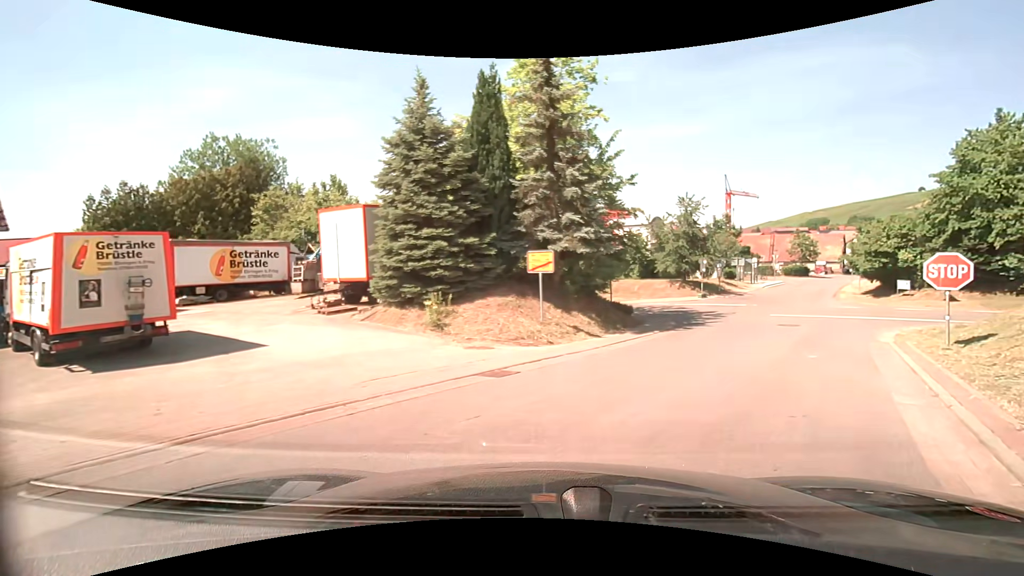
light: Day
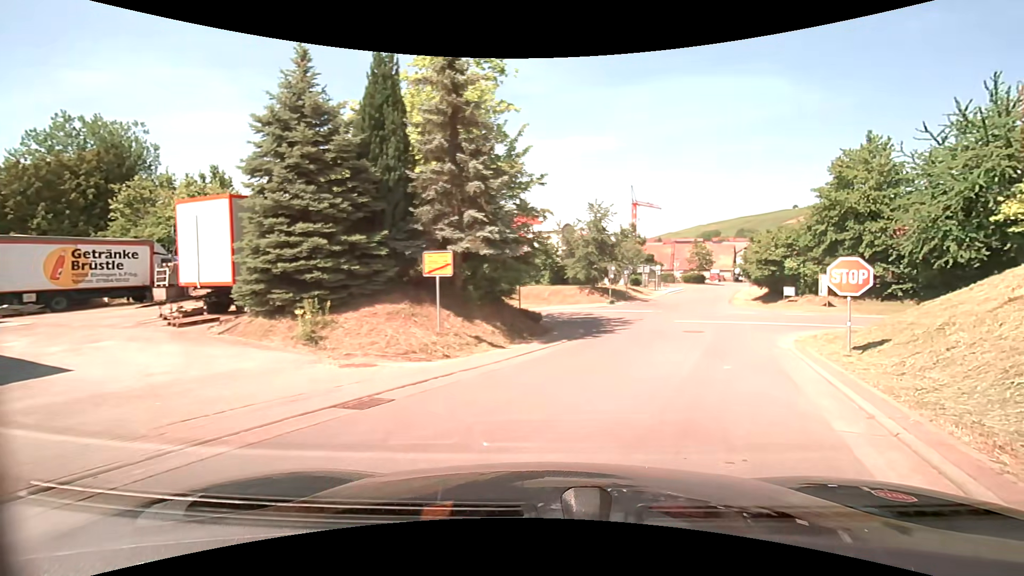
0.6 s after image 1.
(+0.2, +1.9) m; +10°
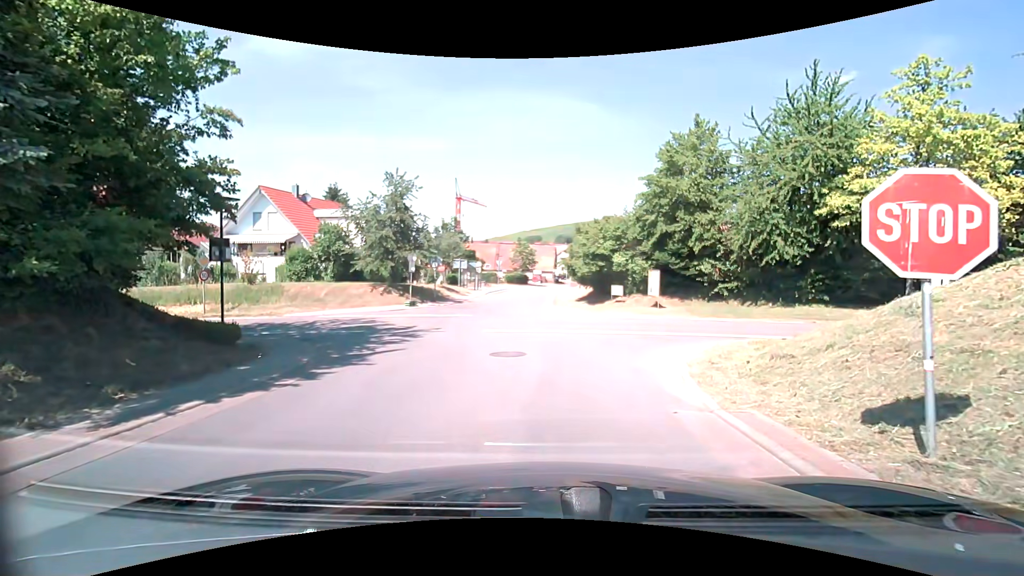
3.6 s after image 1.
(+2.3, +9.7) m; +18°
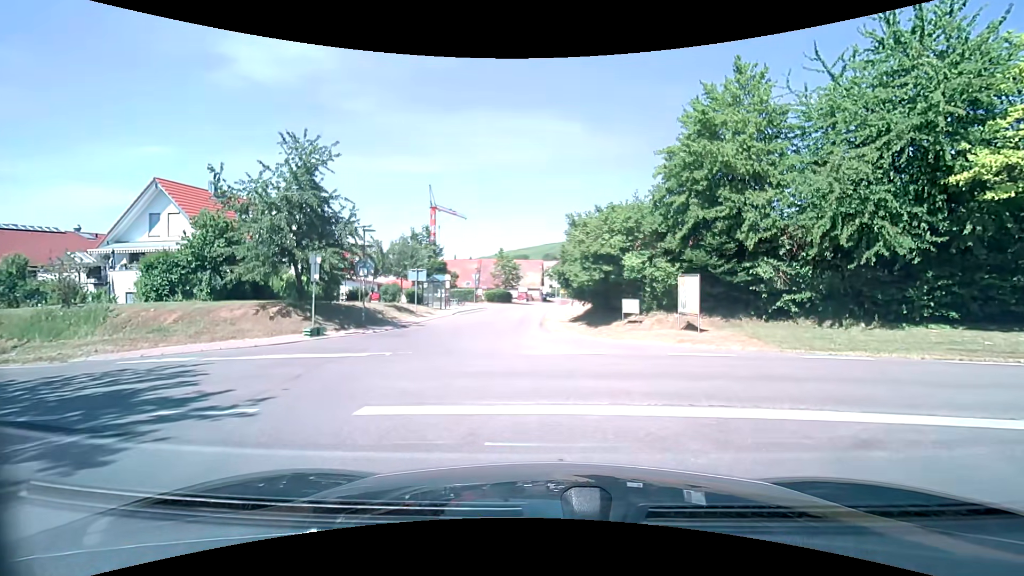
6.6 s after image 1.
(+0.3, +10.6) m; +2°
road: residential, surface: asphalt
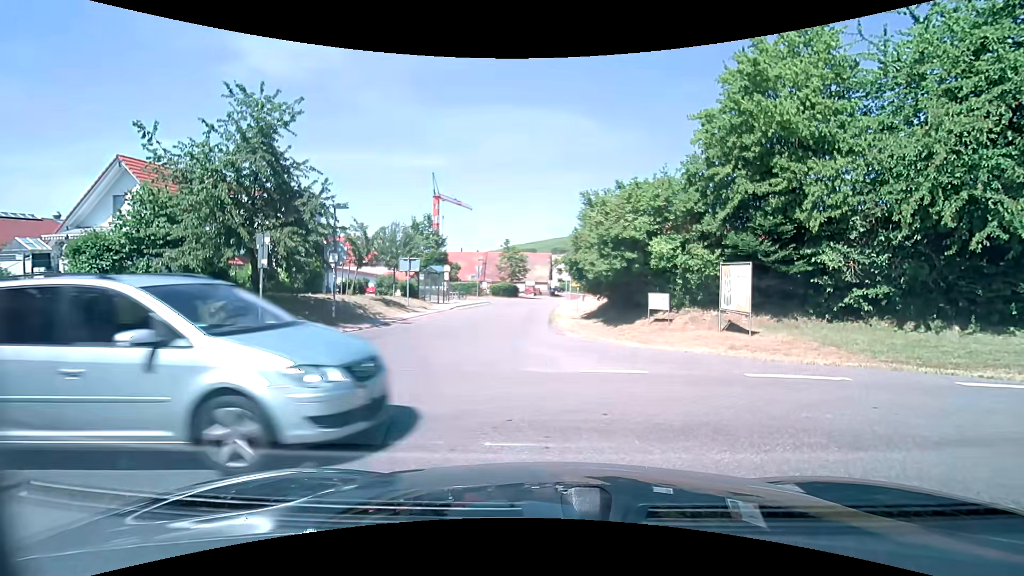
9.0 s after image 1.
(-0.1, +3.8) m; +1°
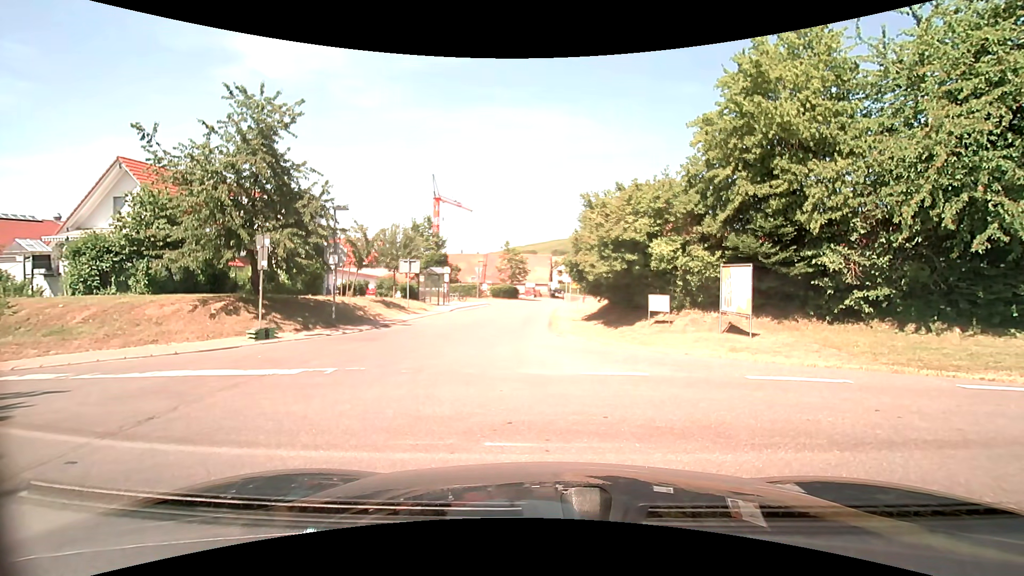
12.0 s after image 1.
(0.0, +0.1) m; 0°
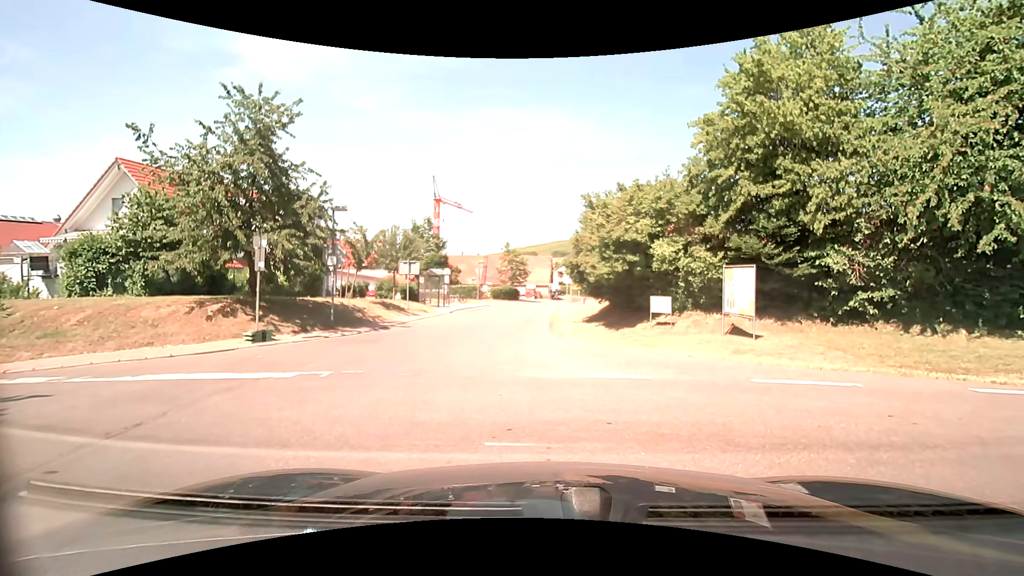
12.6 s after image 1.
(0.0, +0.2) m; 0°
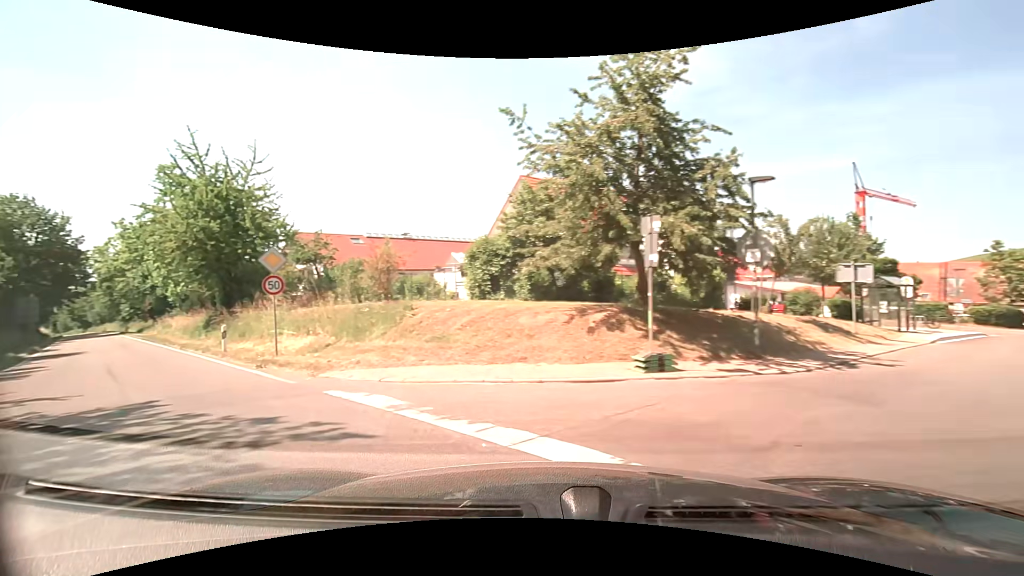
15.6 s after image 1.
(-2.3, +5.8) m; -48°
(-4, +9) (-11, +17) (-17, +24) (-24, +32) (-31, +39) (-37, +46) (-44, +54) (-51, +61) (-58, +68) (-64, +76) m
